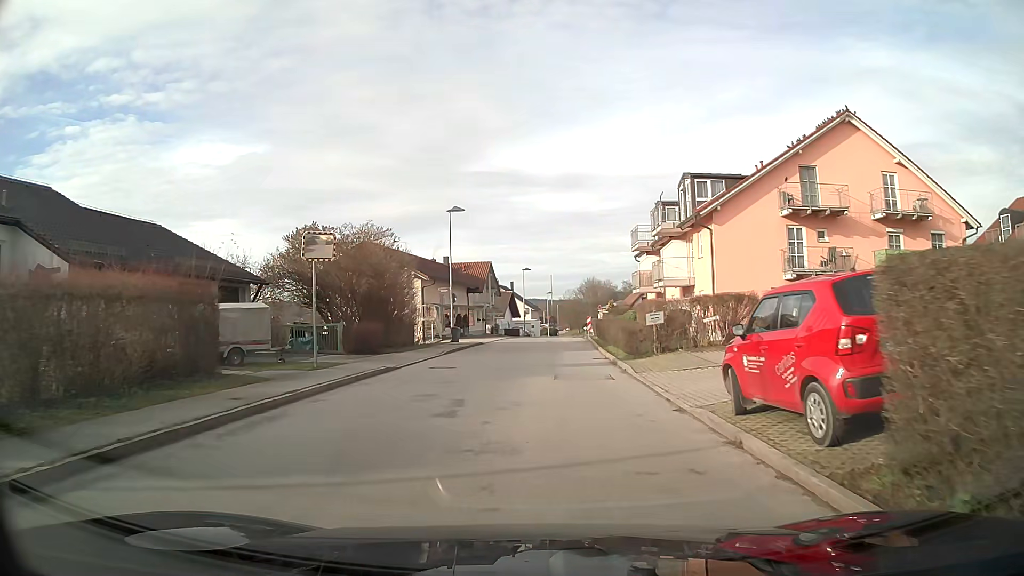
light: Day
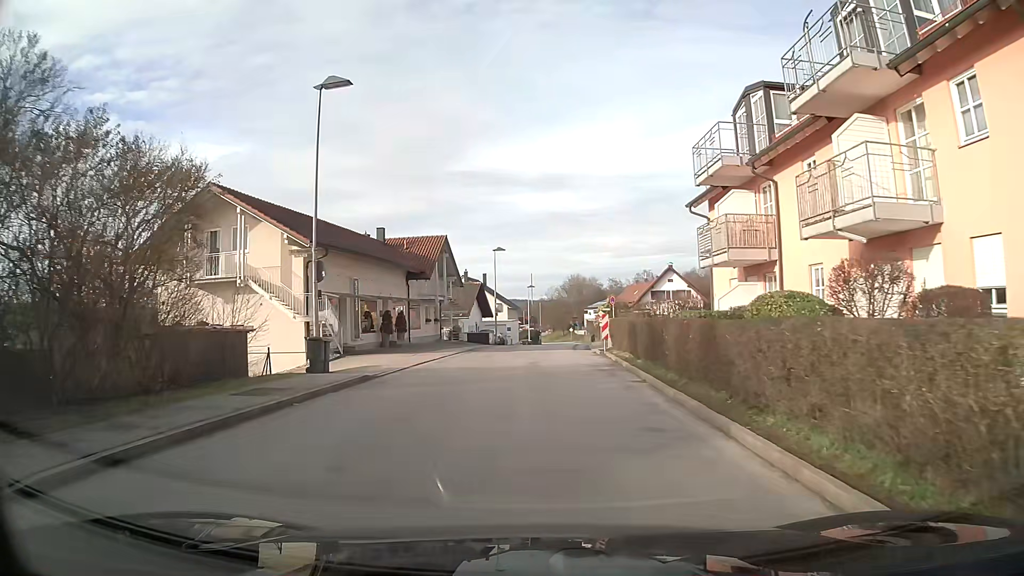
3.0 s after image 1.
(+0.3, +22.5) m; +2°
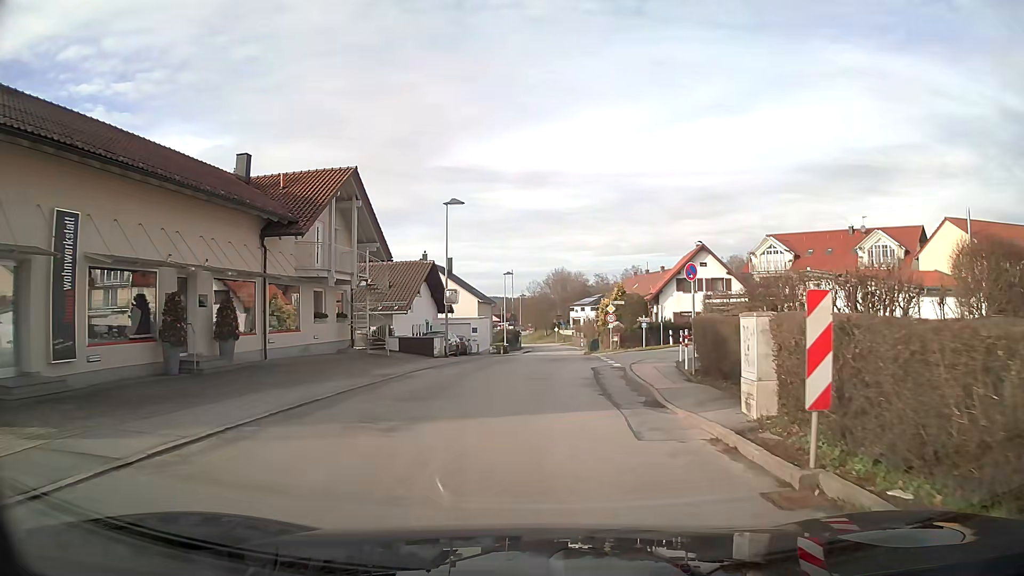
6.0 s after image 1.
(+0.3, +21.7) m; +2°
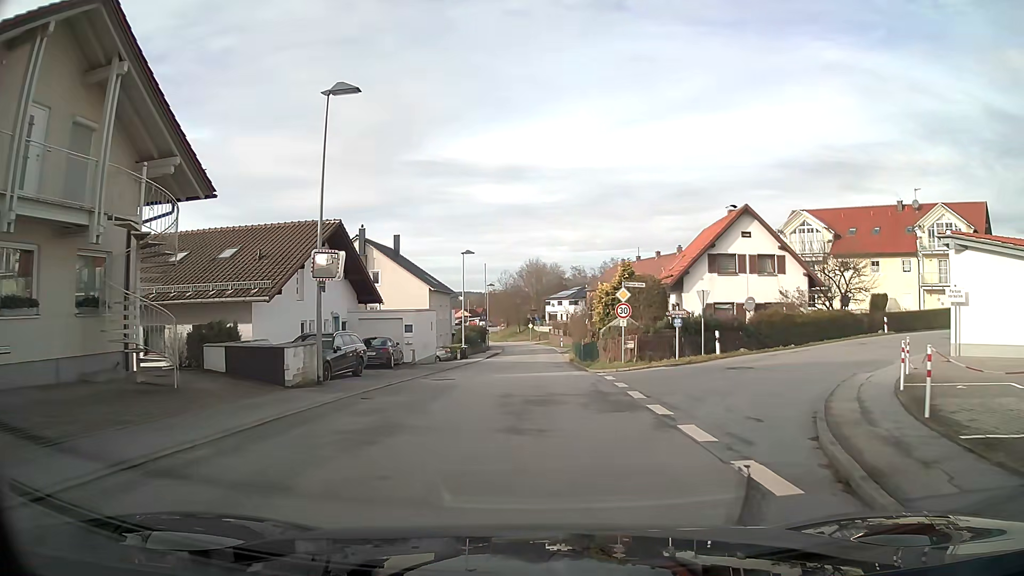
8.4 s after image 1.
(+0.3, +17.0) m; +2°
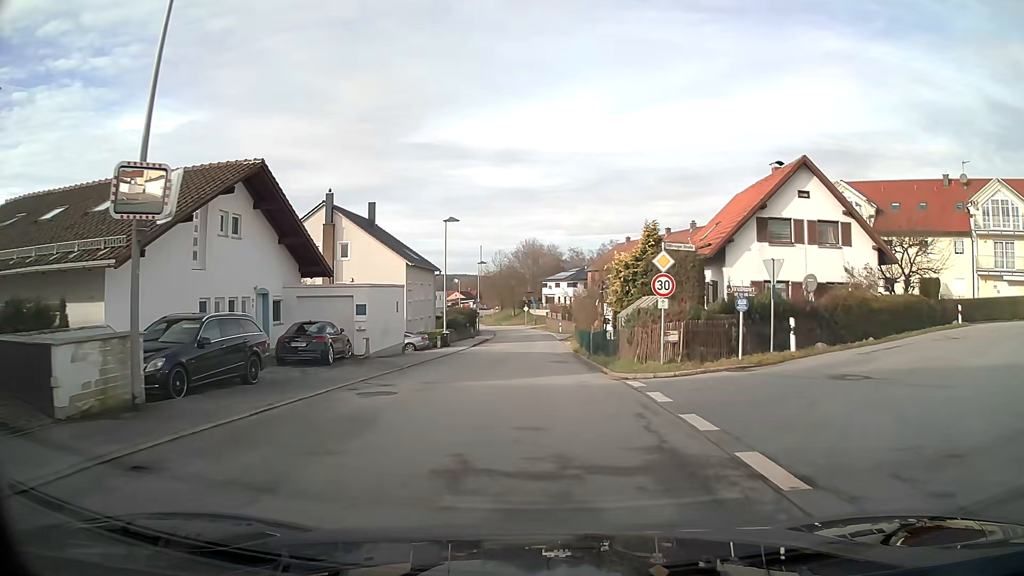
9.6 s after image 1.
(0.0, +8.6) m; 0°
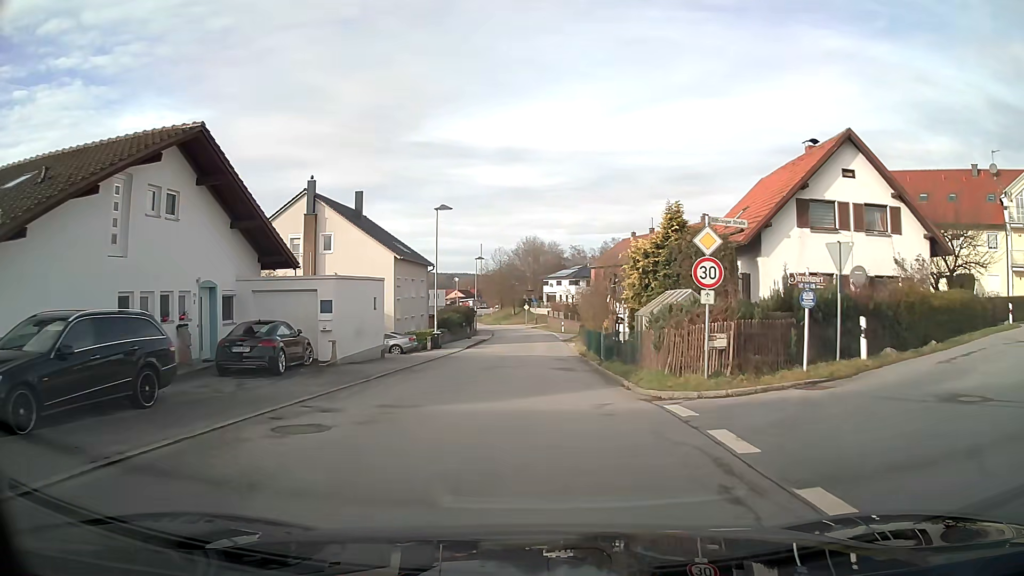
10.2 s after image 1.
(0.0, +4.4) m; 0°
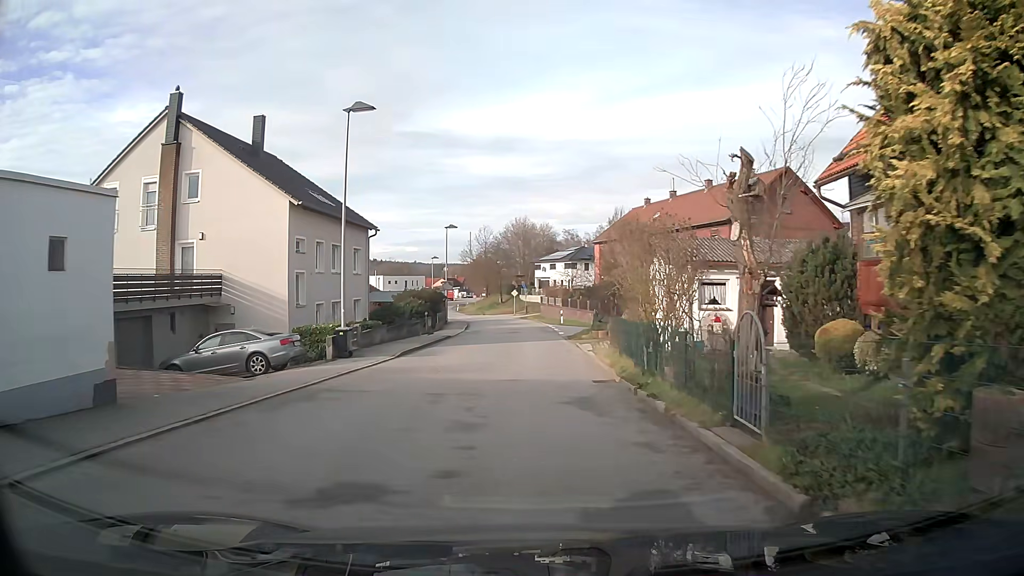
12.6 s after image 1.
(+0.2, +17.8) m; +1°
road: unclassified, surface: asphalt
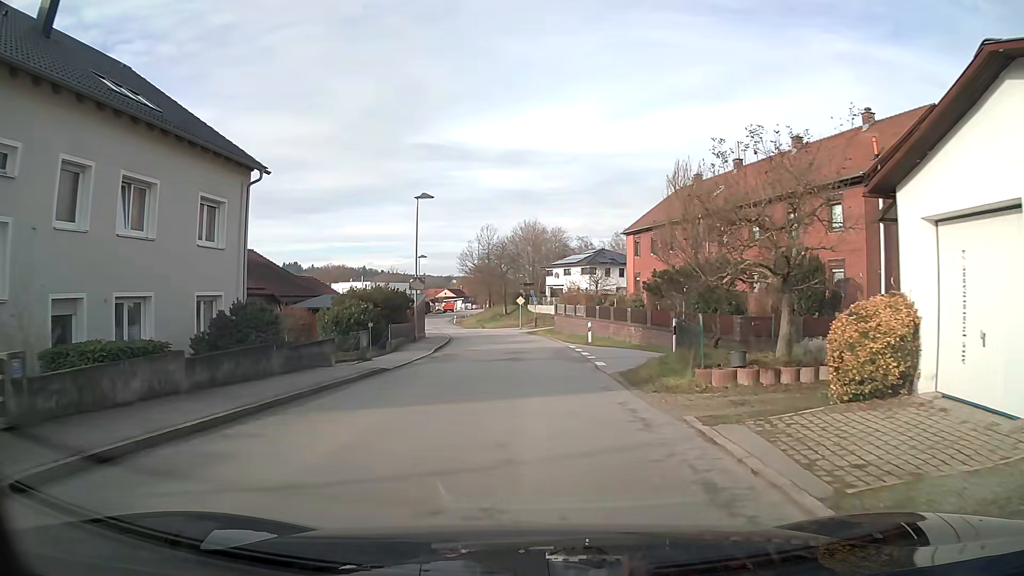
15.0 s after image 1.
(-0.2, +18.3) m; -1°
(0, +10) (0, +20) (0, +30) (-1, +40) (-2, +50) (-4, +60) (-6, +69) (-9, +79) (-11, +89) (-13, +99) m
